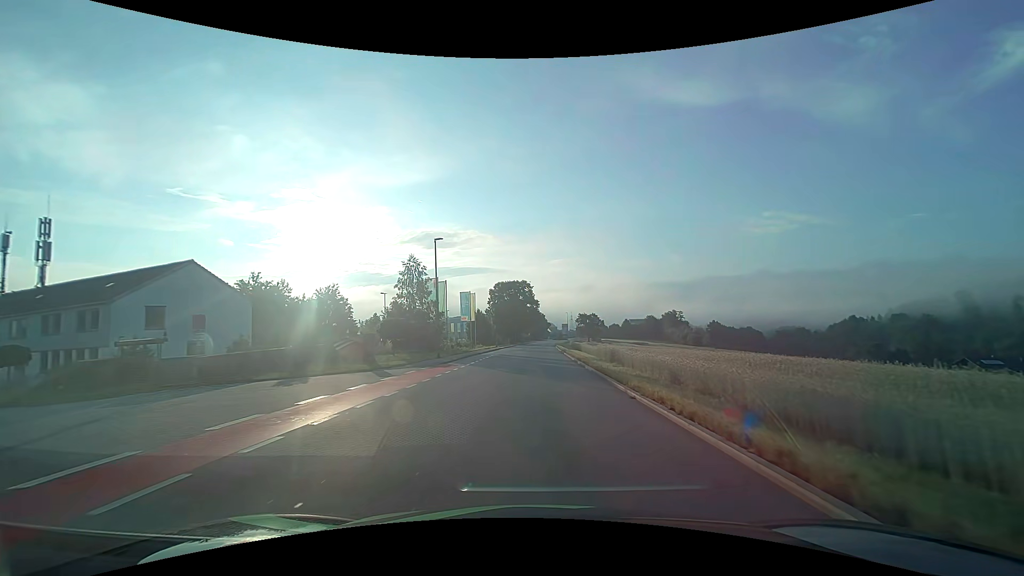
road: tertiary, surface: asphalt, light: Day
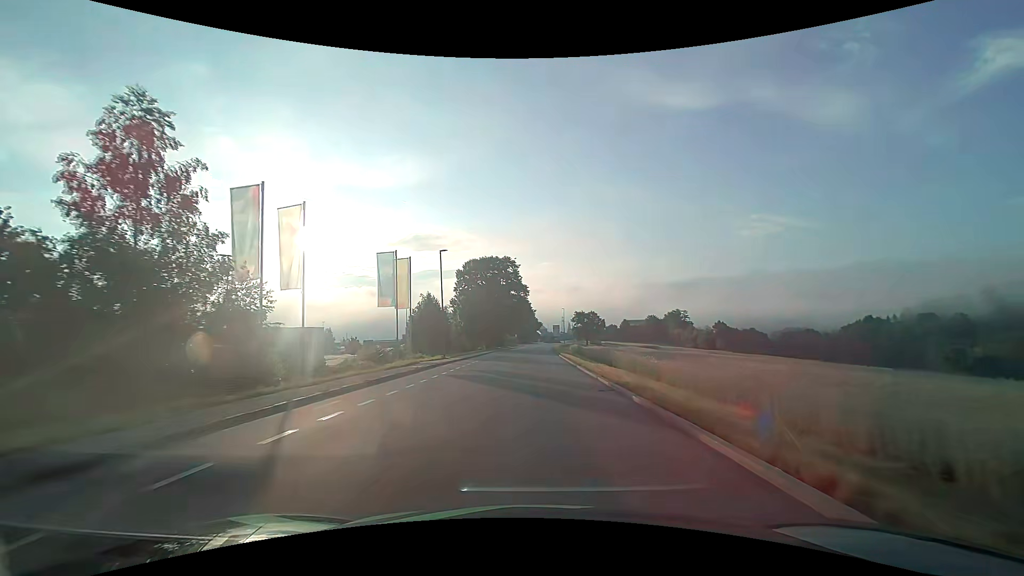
(+0.5, +37.5) m; +2°
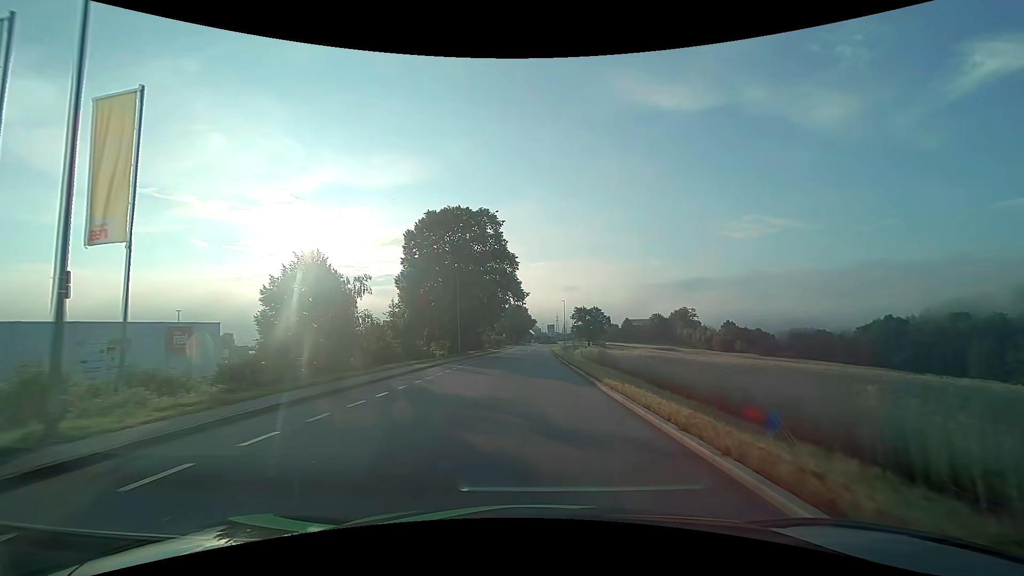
(+0.2, +30.1) m; +1°
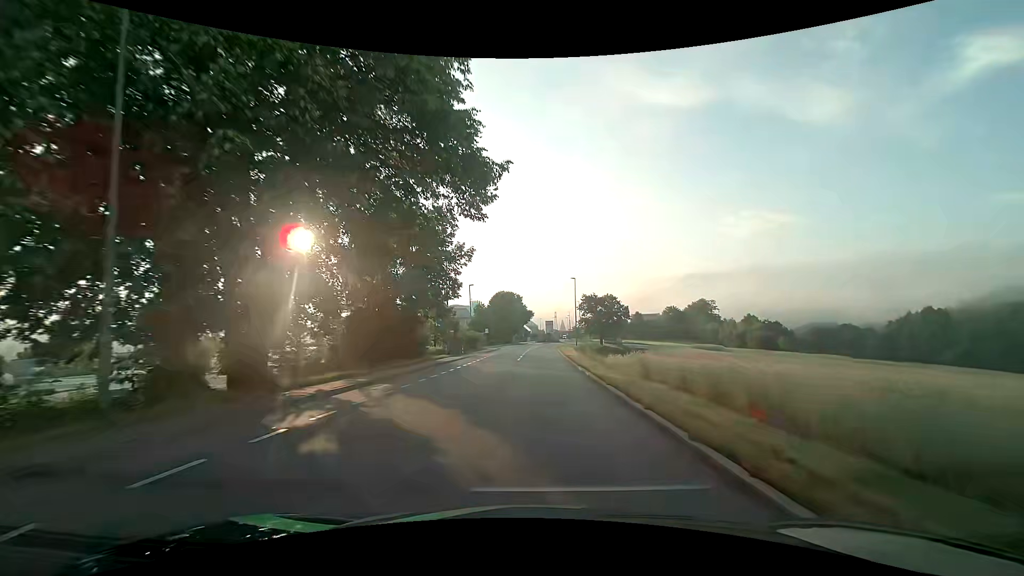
(+0.2, +37.9) m; 0°
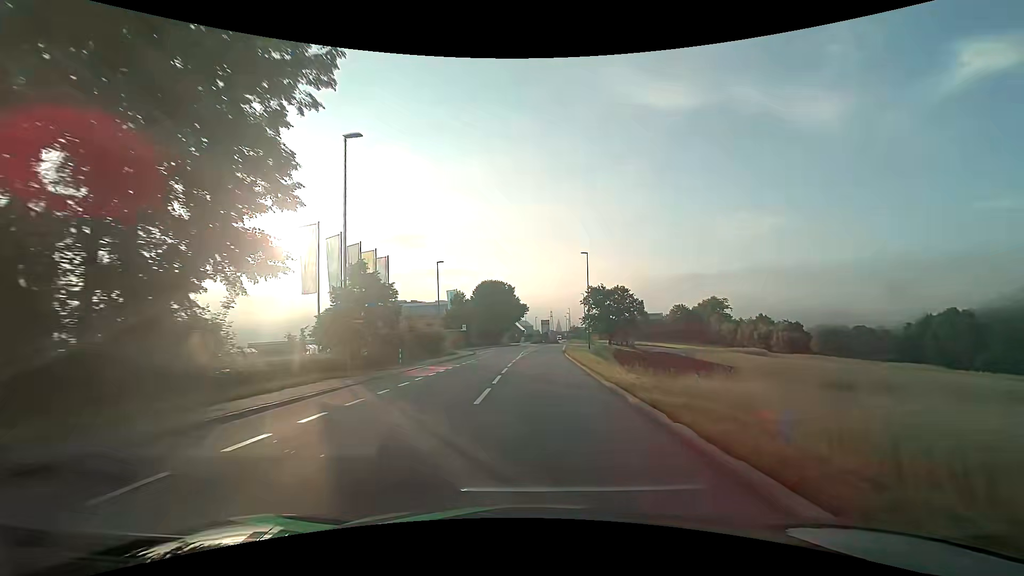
(+0.1, +22.8) m; +1°
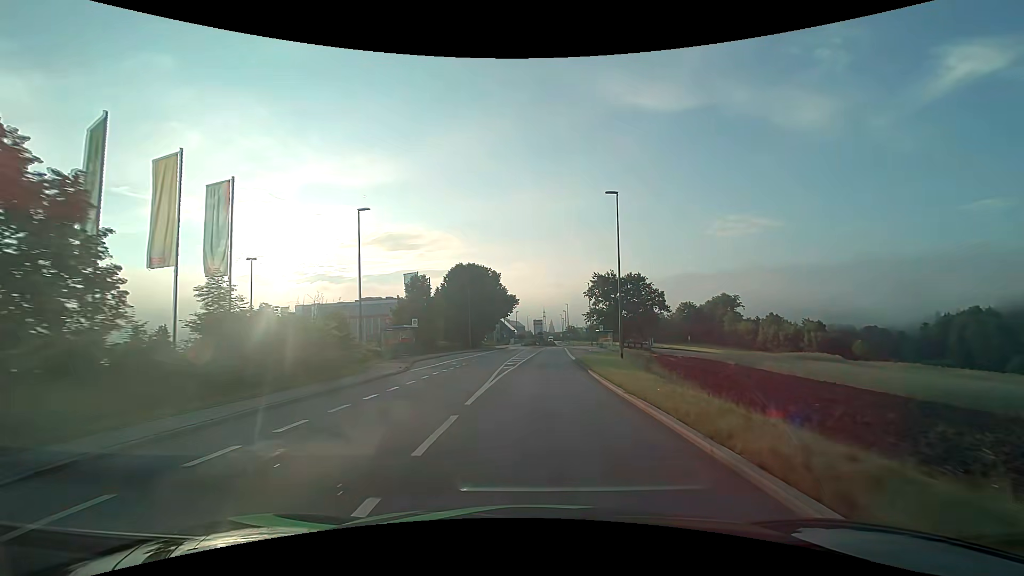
(0.0, +22.7) m; +1°
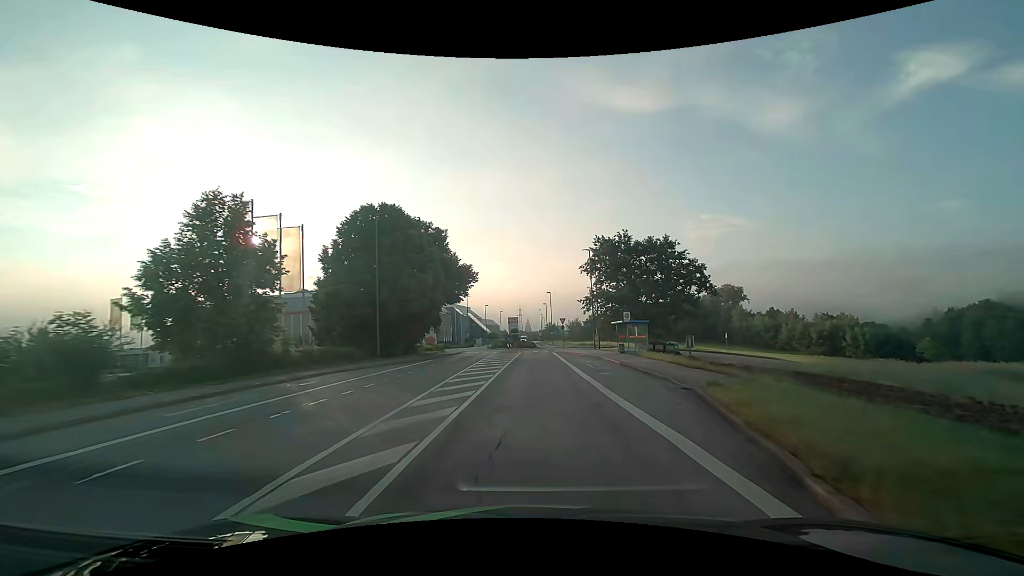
(+0.7, +30.5) m; +3°
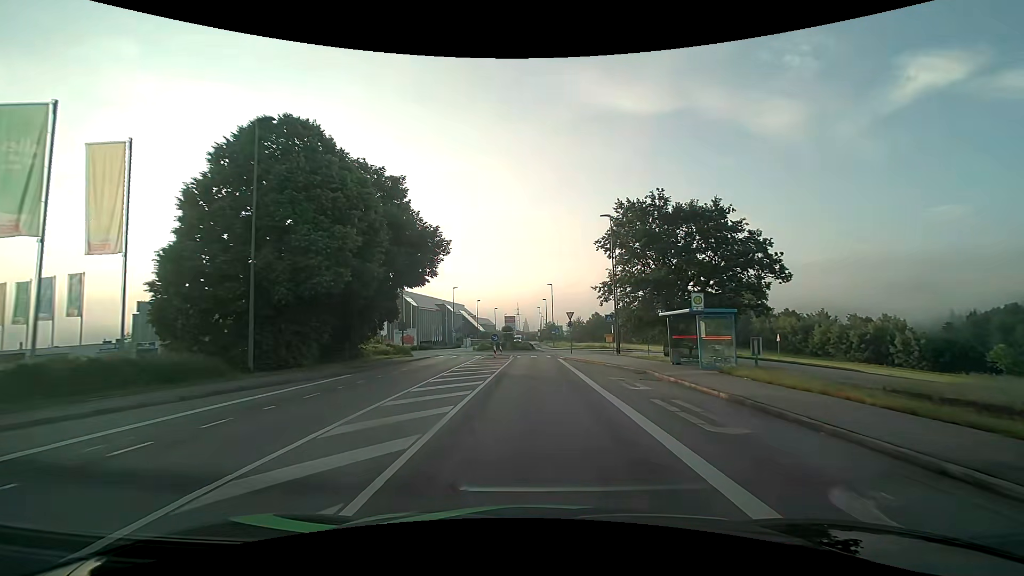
(0.0, +14.9) m; 0°
